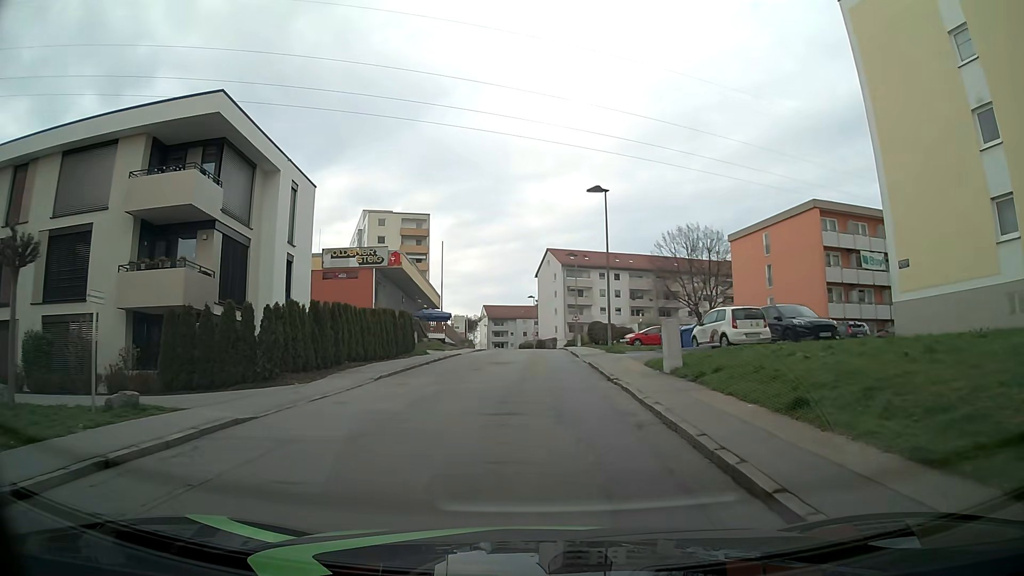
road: residential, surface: asphalt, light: Day
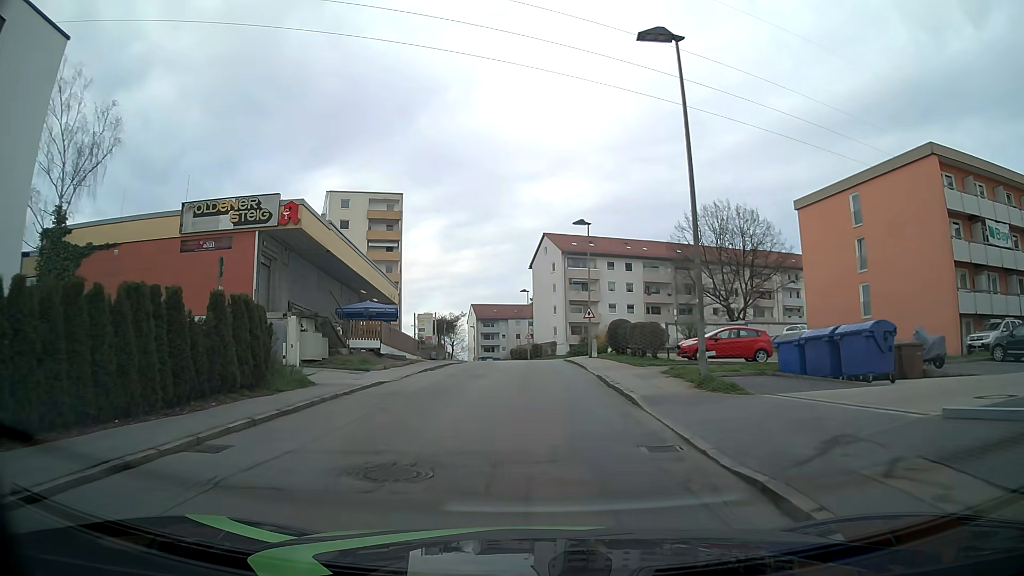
(0.0, +18.4) m; +1°
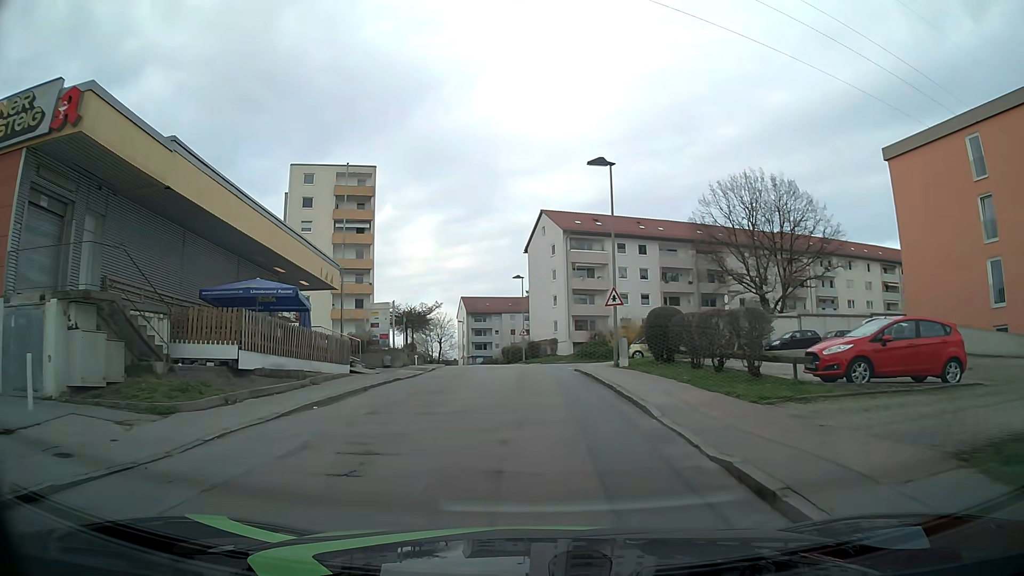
(0.0, +13.7) m; 0°
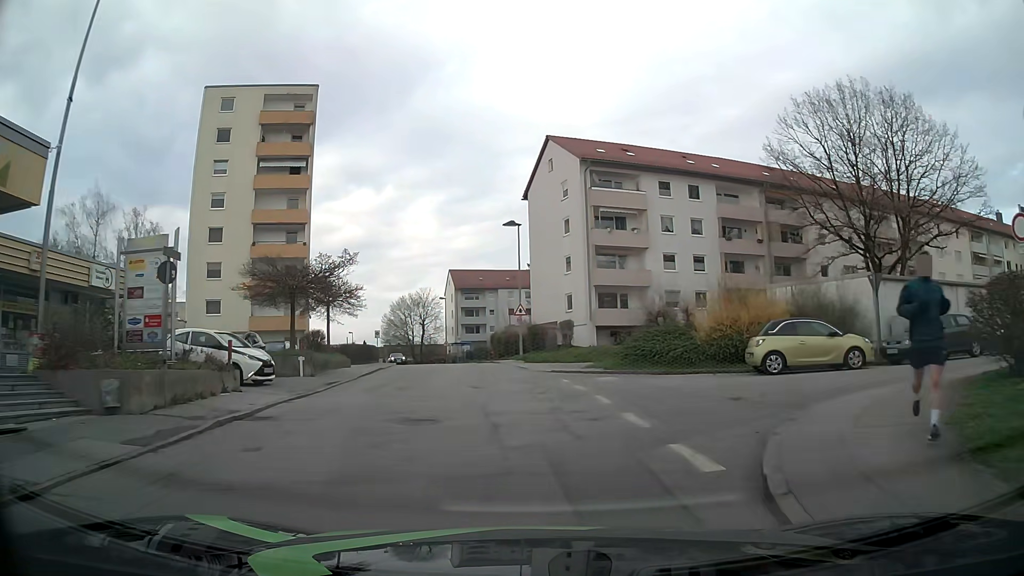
(-0.2, +22.7) m; -1°
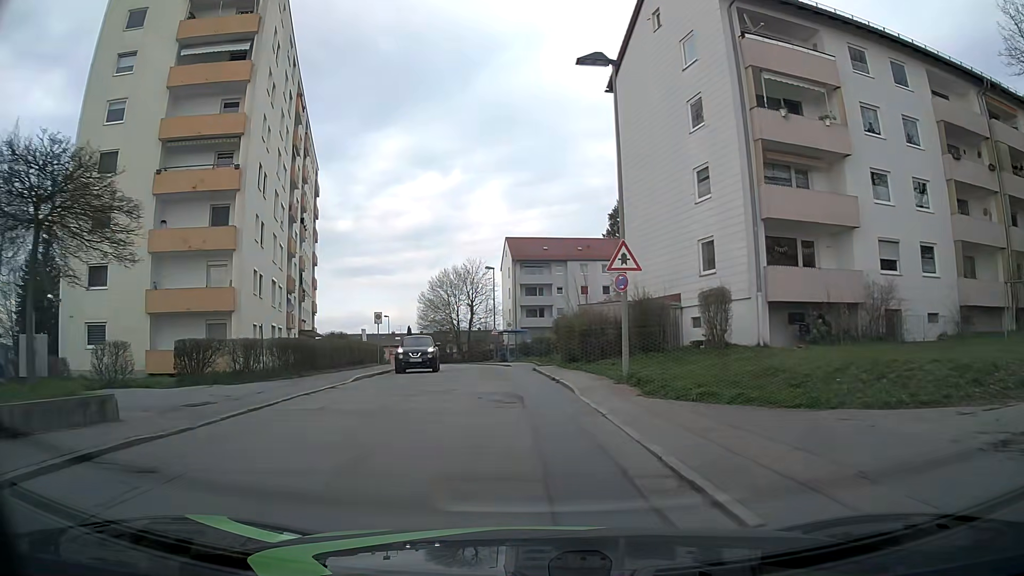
(-0.9, +22.9) m; -6°
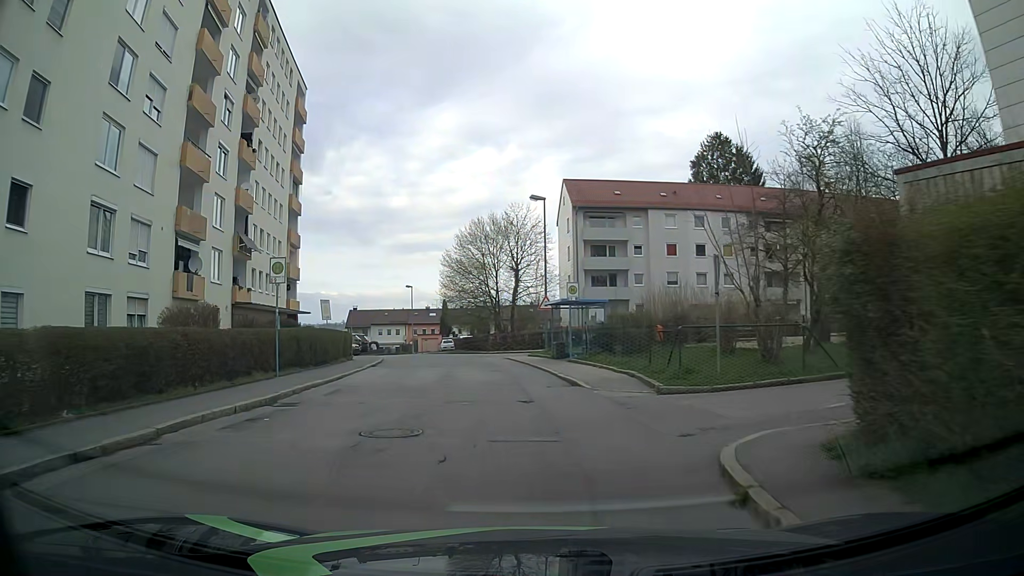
(-0.9, +23.1) m; -5°
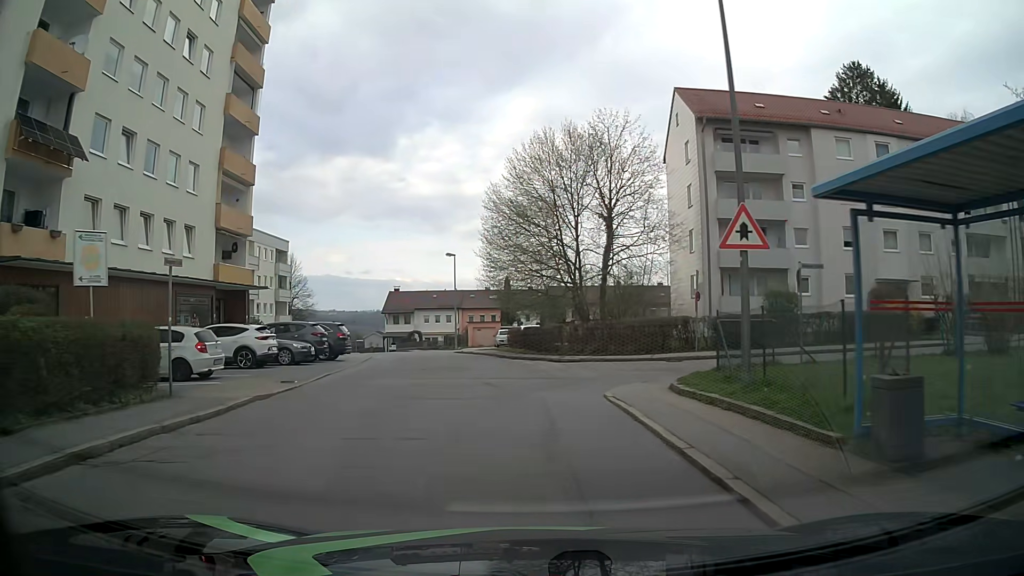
(-1.4, +23.4) m; -8°
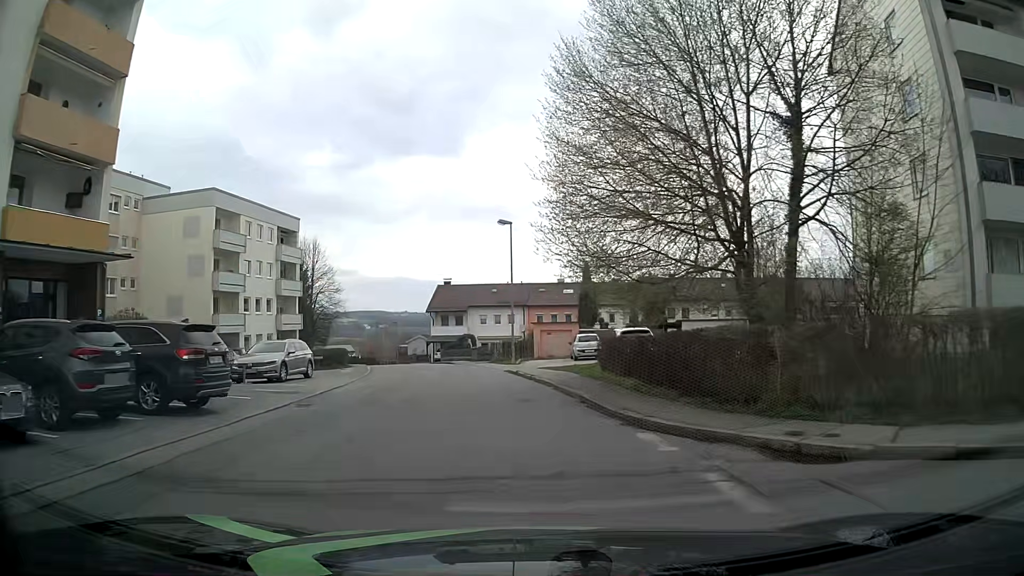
(-0.7, +18.5) m; -5°
